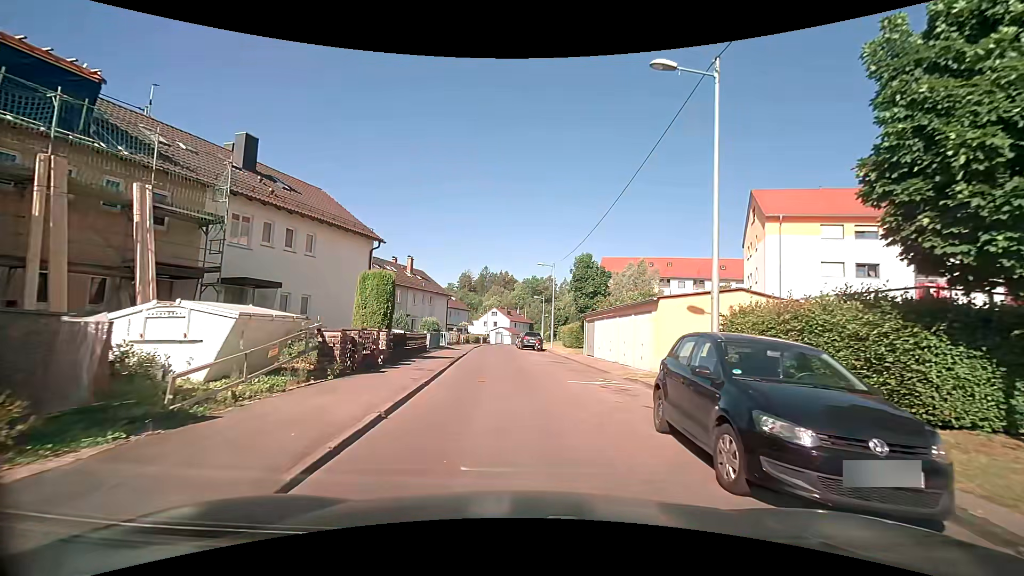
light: Day
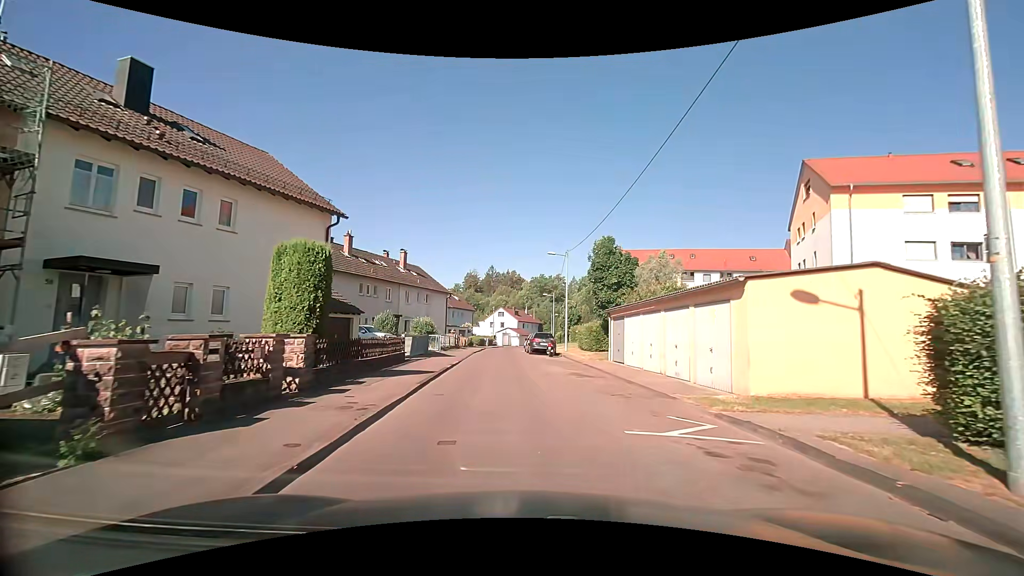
(-0.1, +6.7) m; -1°
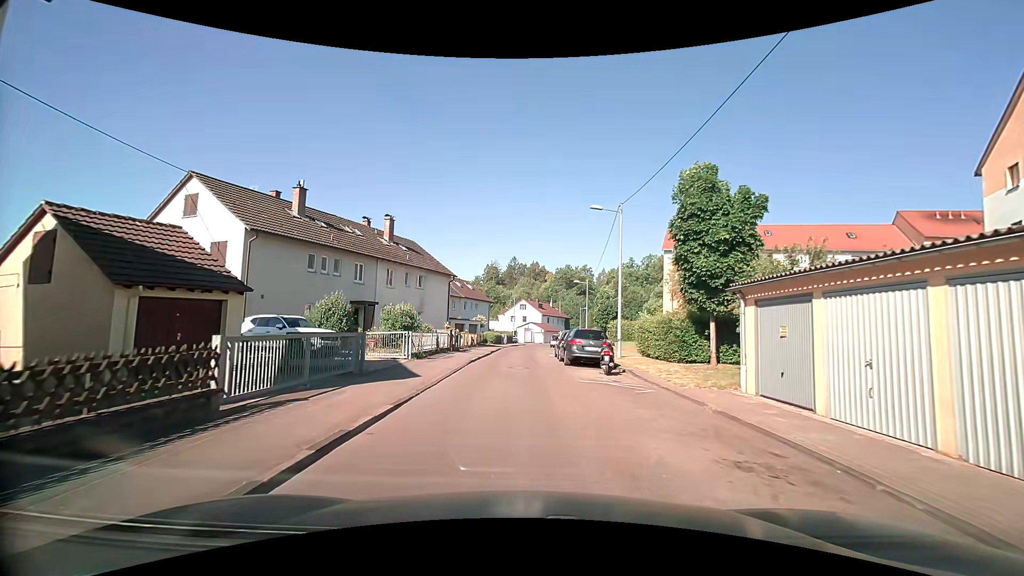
(-0.4, +13.7) m; -3°
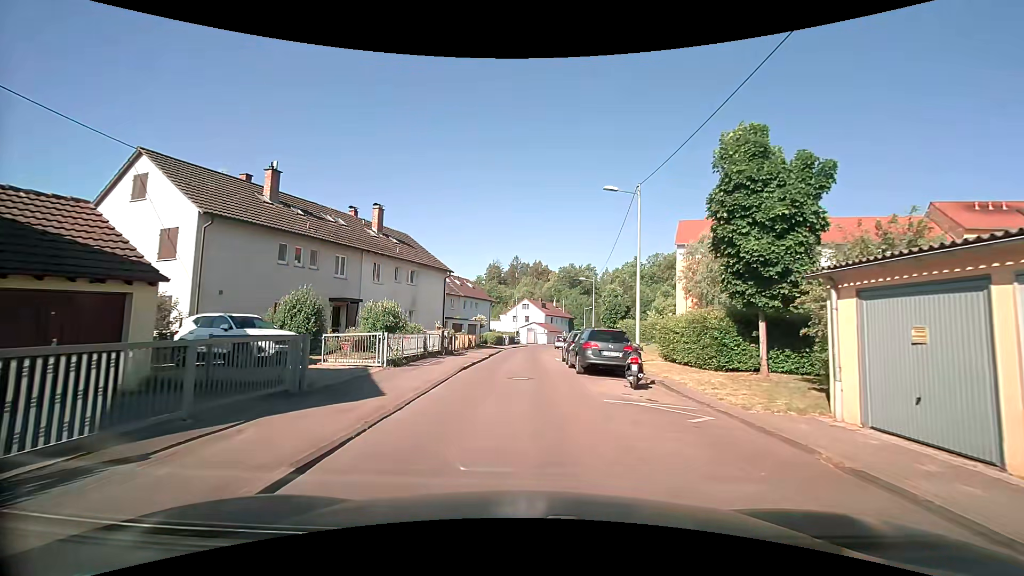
(0.0, +3.6) m; 0°
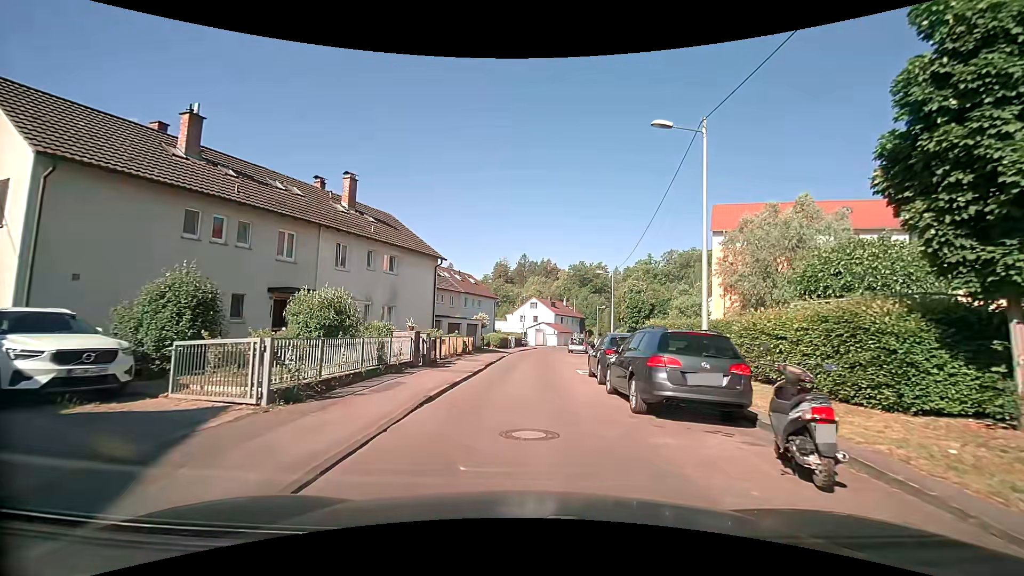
(-0.1, +7.2) m; -1°
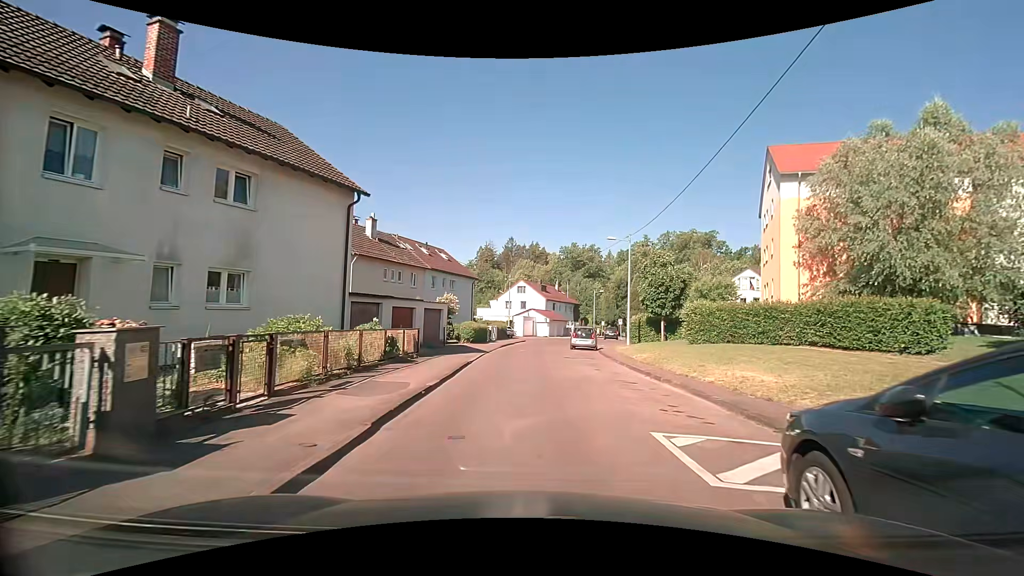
(+0.2, +13.2) m; +2°
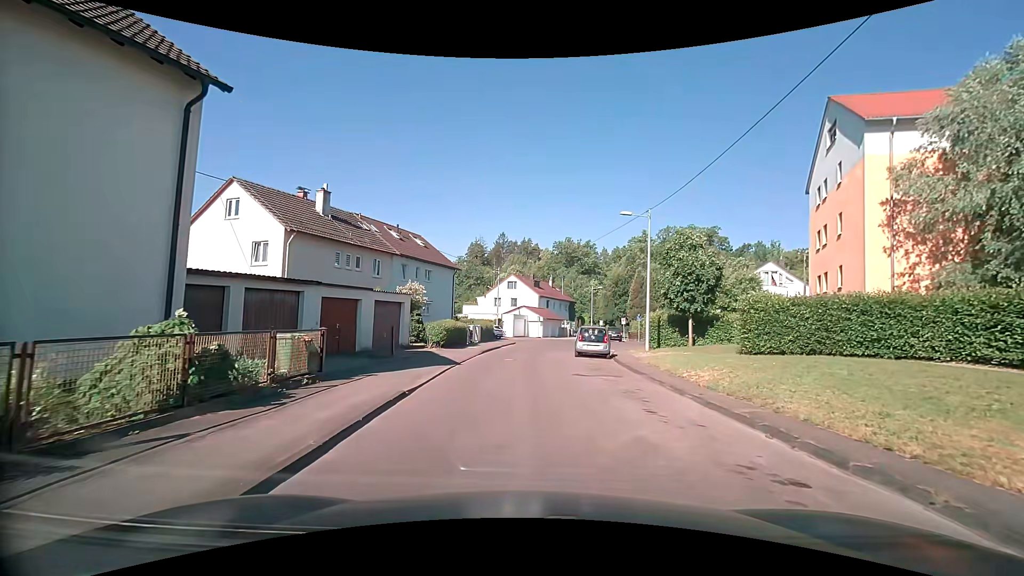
(0.0, +7.9) m; 0°
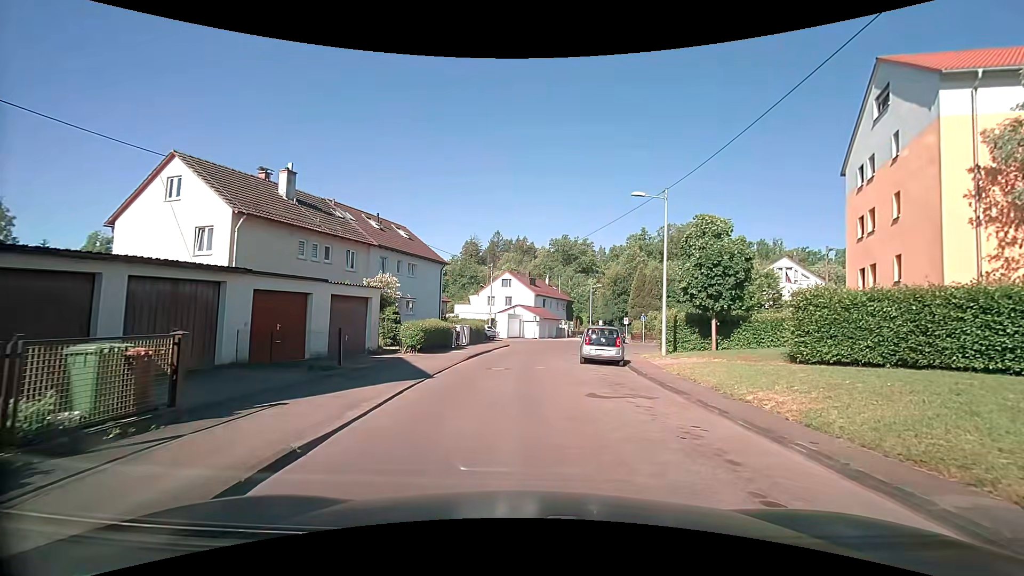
(0.0, +4.2) m; +2°
